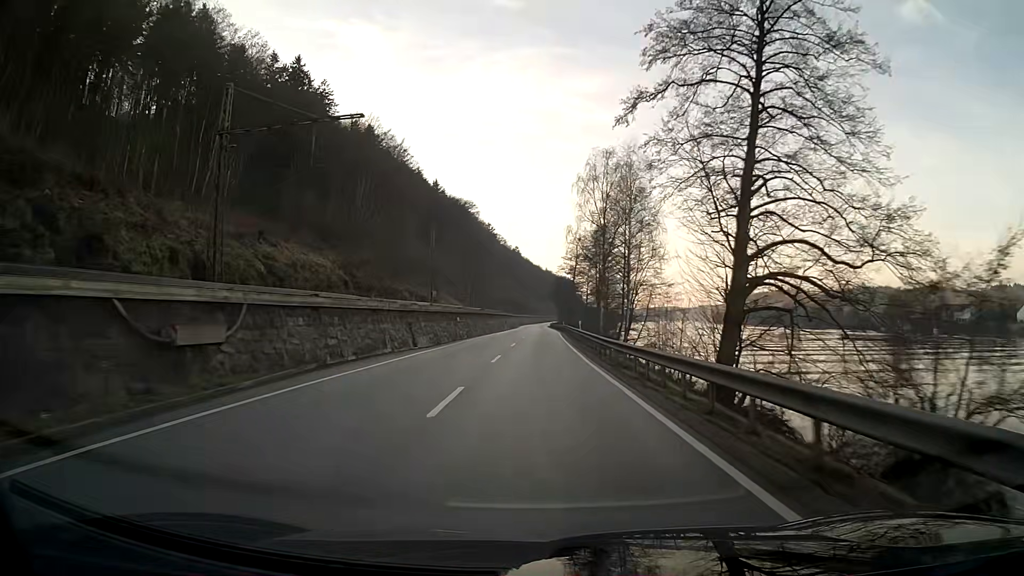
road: primary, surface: asphalt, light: Day
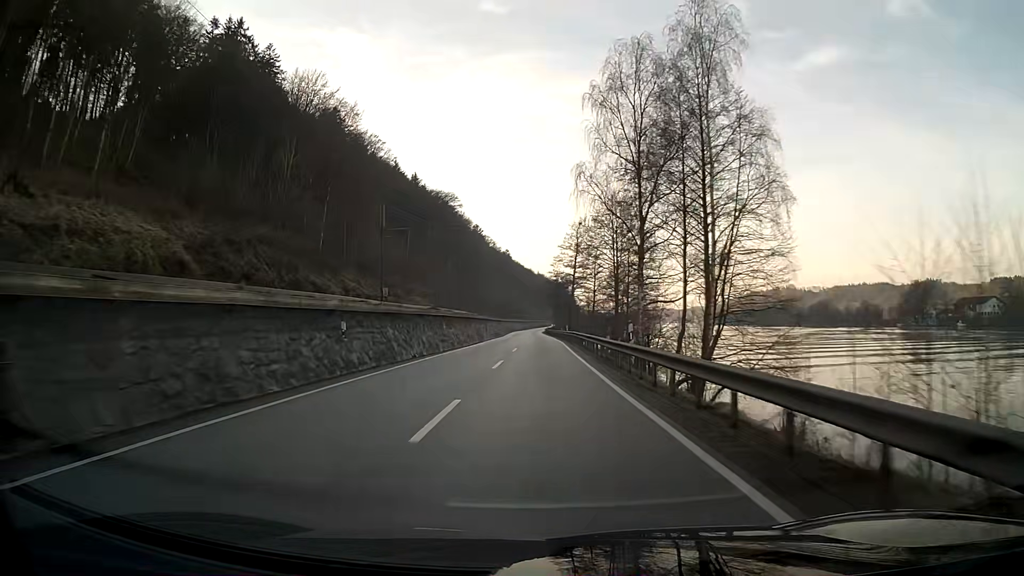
(+0.1, +25.8) m; +1°
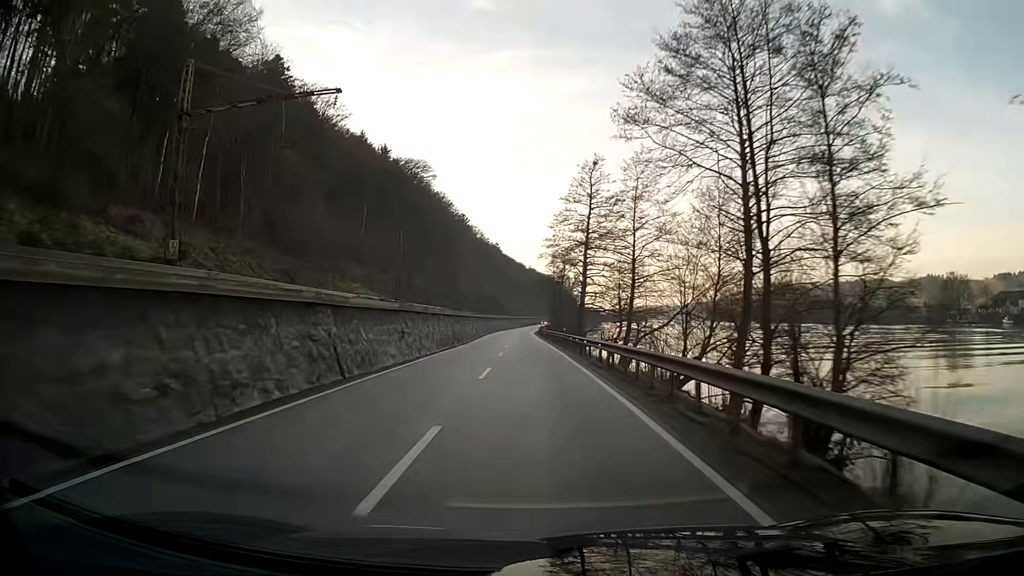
(+0.2, +38.6) m; 0°
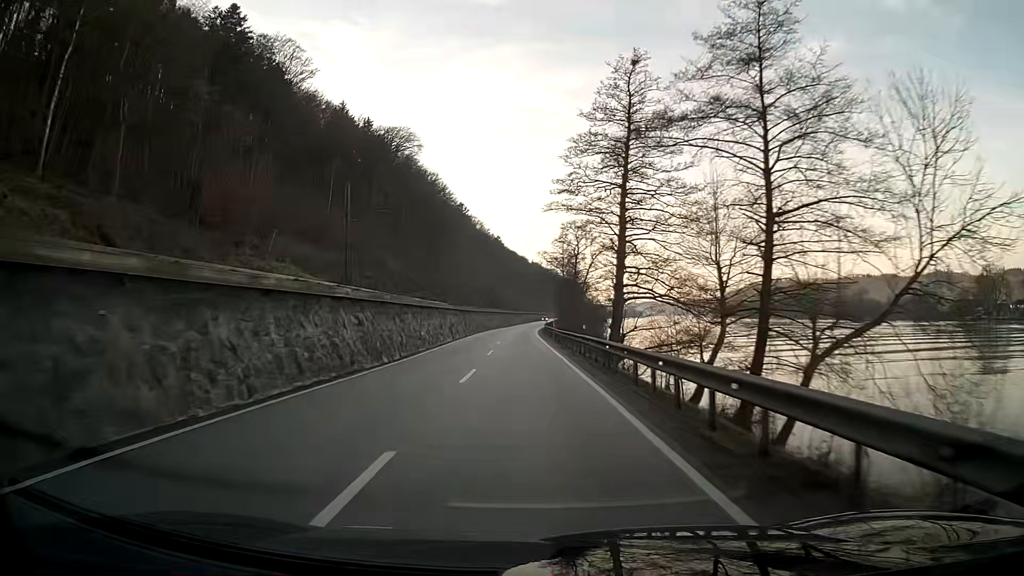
(0.0, +25.8) m; 0°
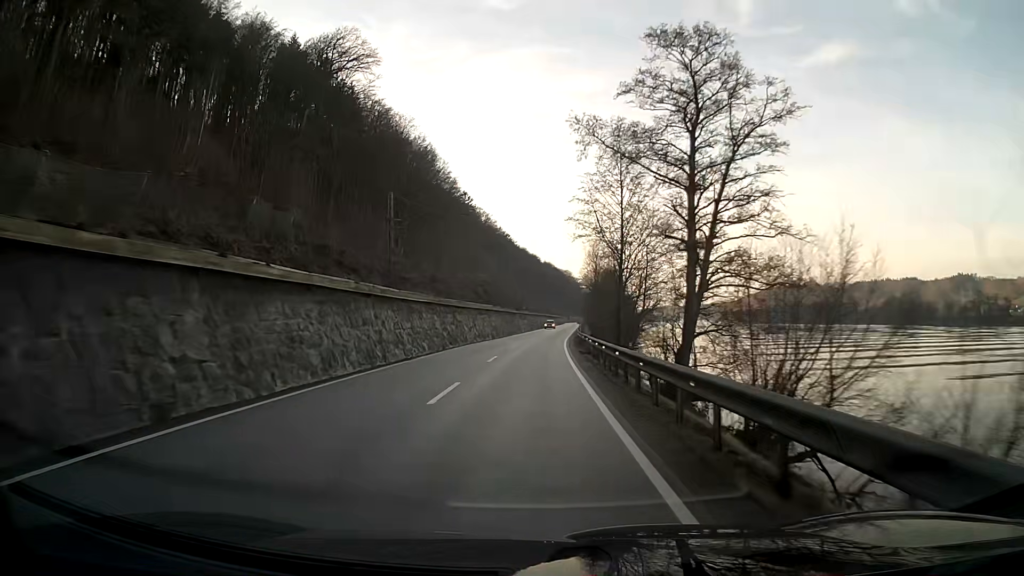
(-0.6, +51.6) m; -1°
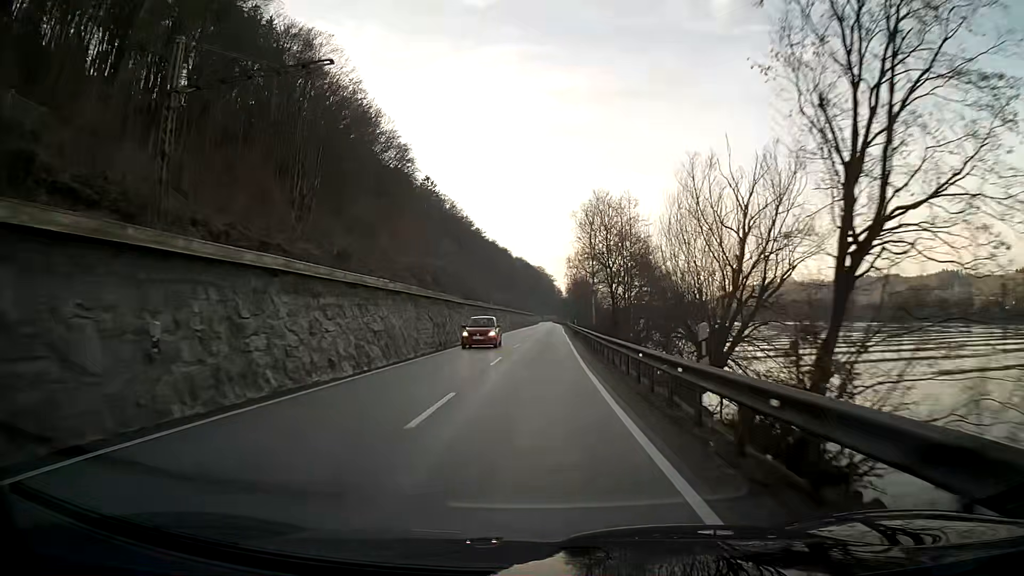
(+0.7, +38.6) m; +2°
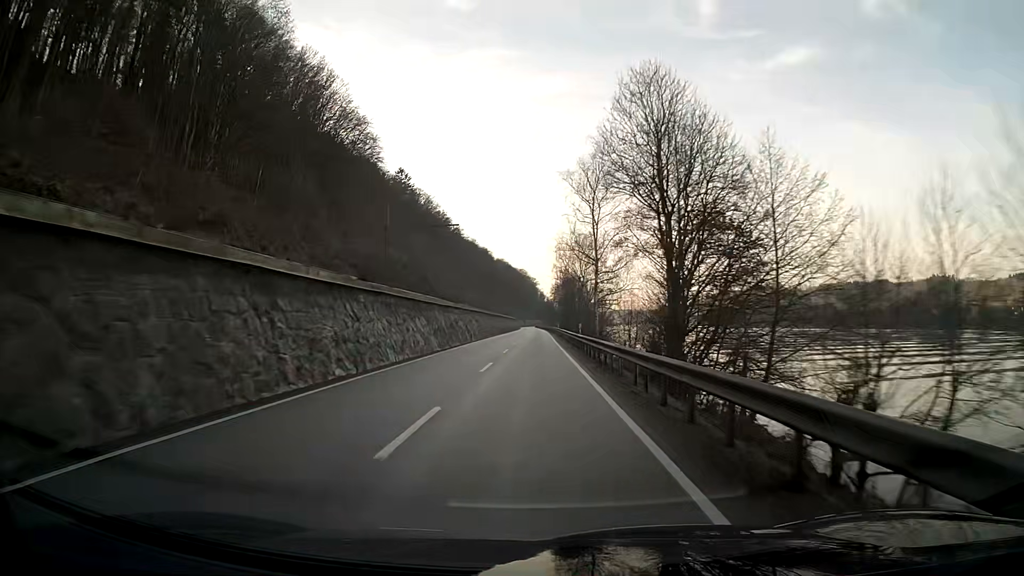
(+0.3, +25.7) m; +1°
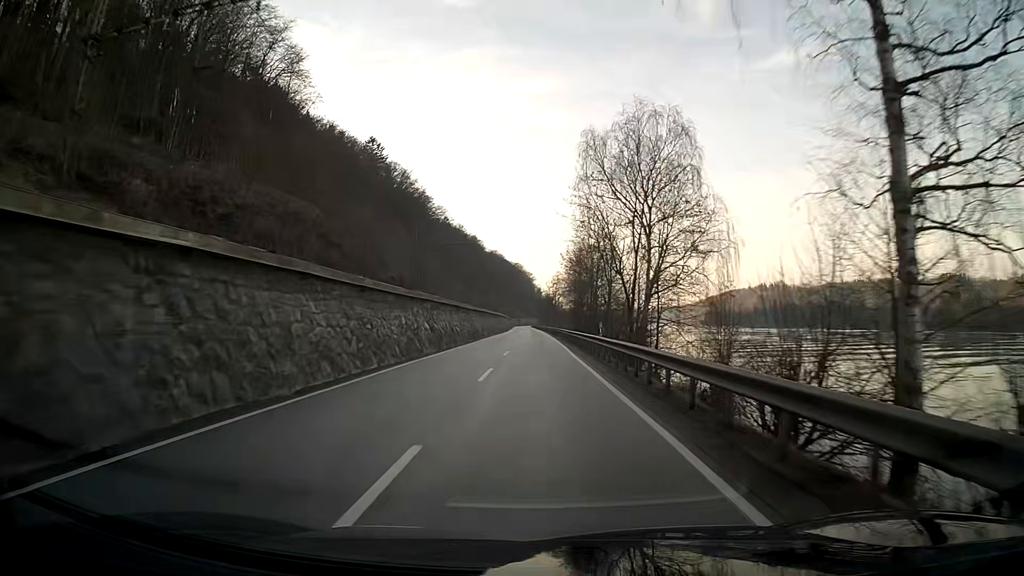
(+0.2, +51.3) m; +1°
